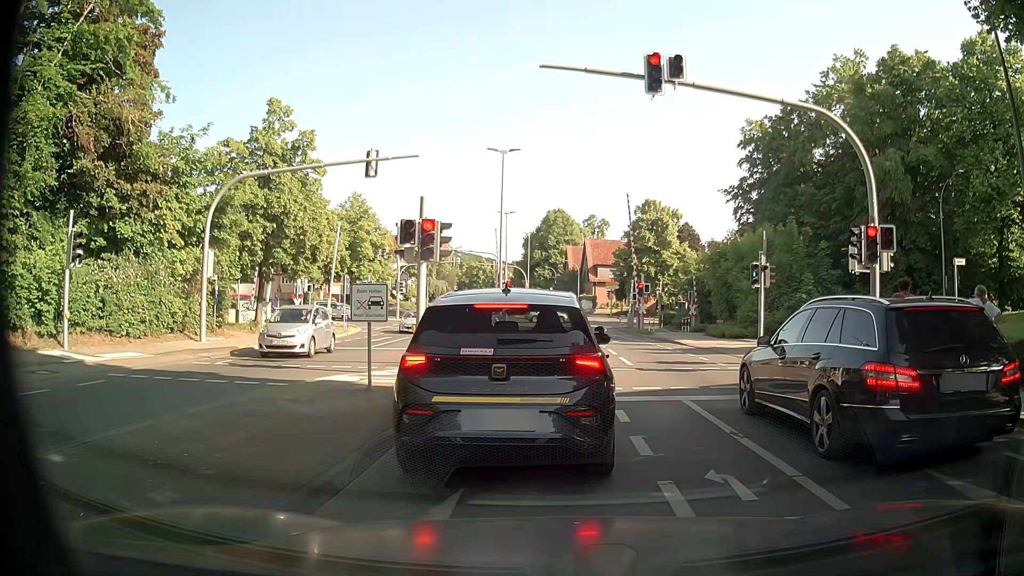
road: tertiary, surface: asphalt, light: Day
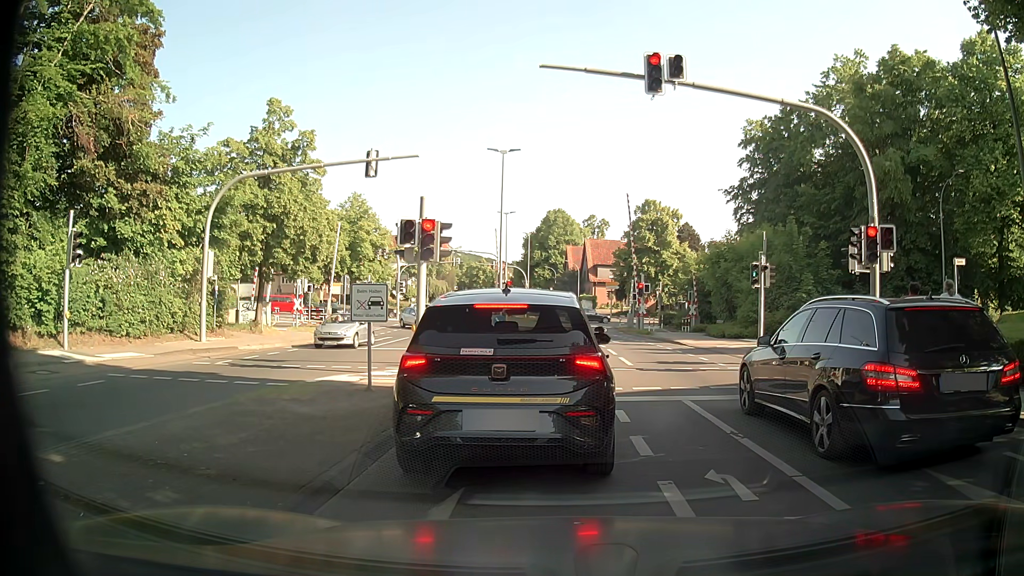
(0.0, 0.0) m; 0°
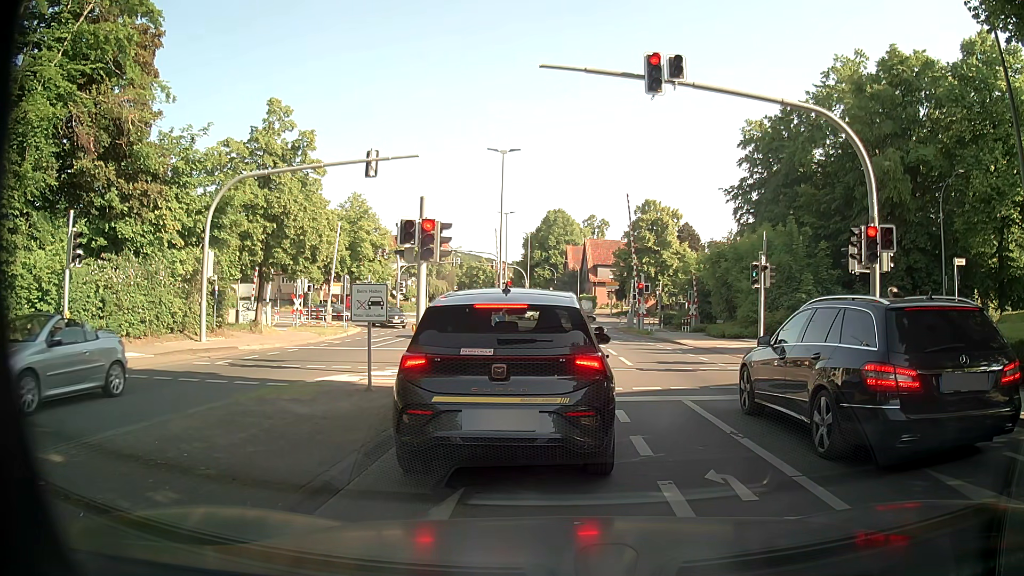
(0.0, 0.0) m; 0°
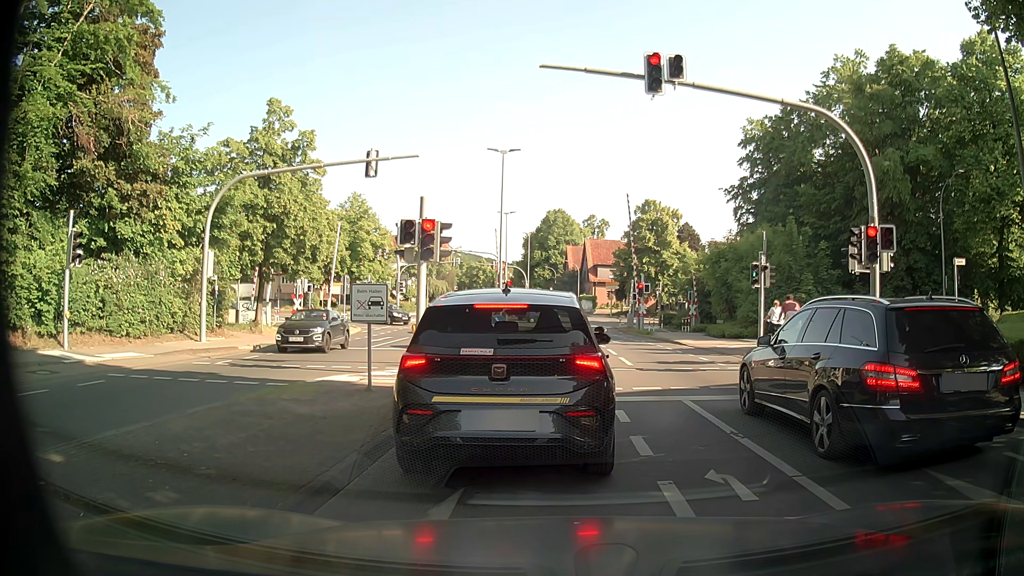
(0.0, 0.0) m; 0°
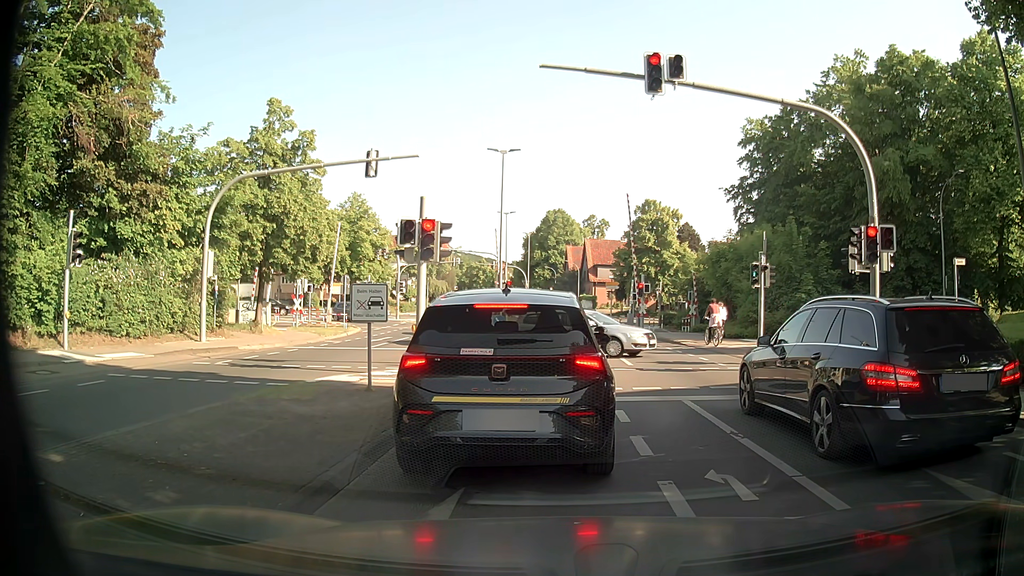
(0.0, 0.0) m; 0°
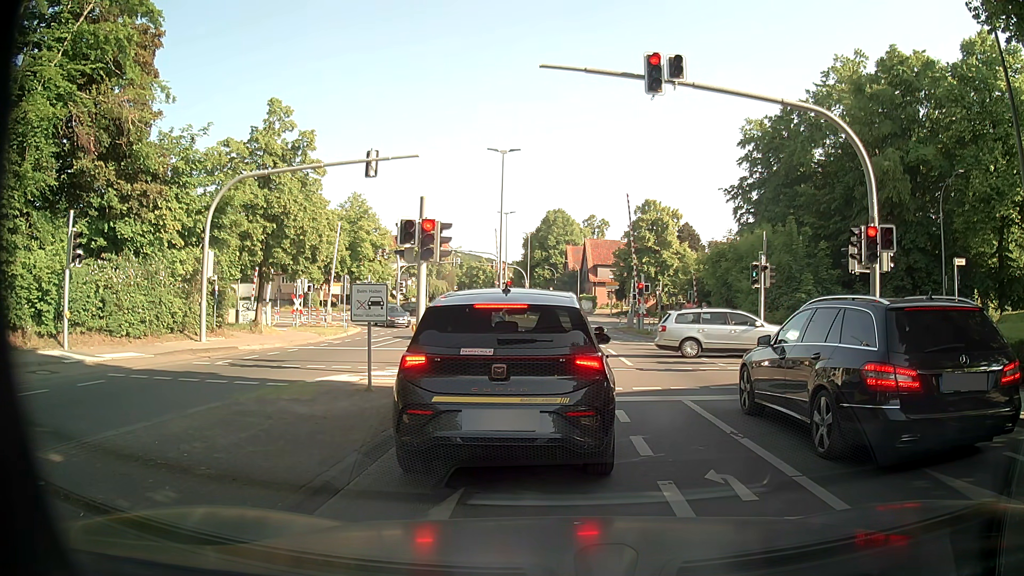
(0.0, 0.0) m; 0°
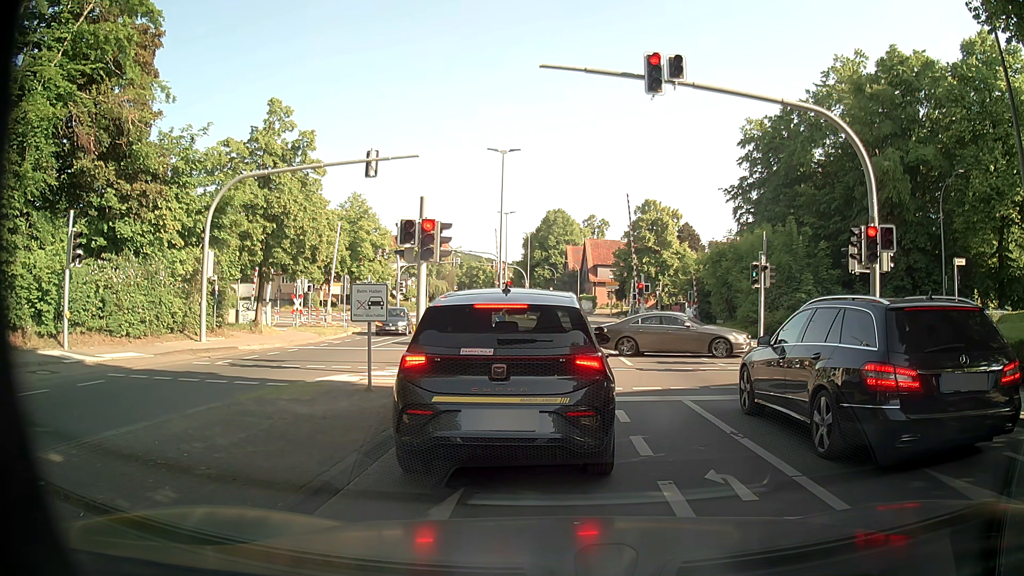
(0.0, 0.0) m; 0°
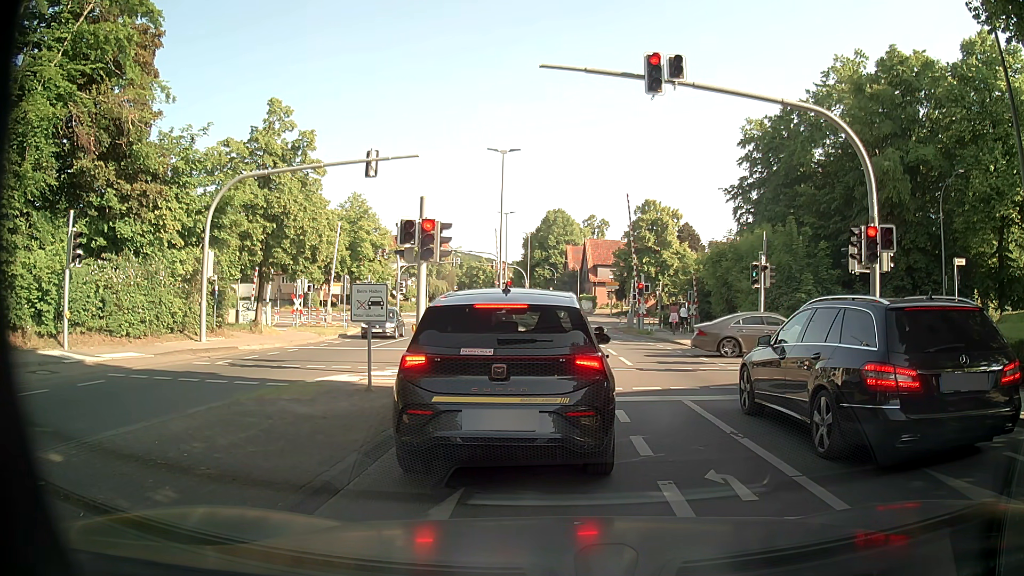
(0.0, 0.0) m; 0°
